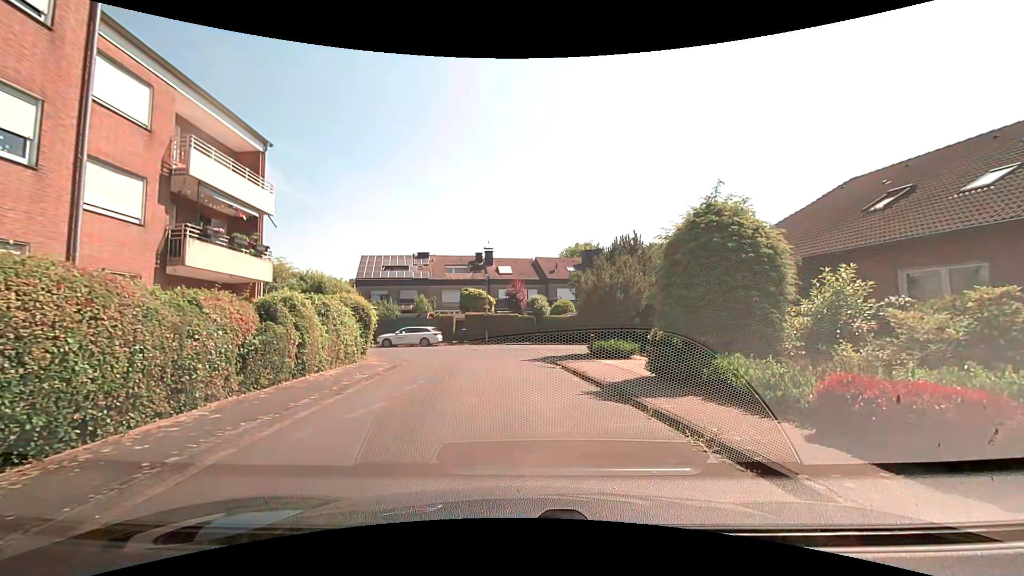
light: Day
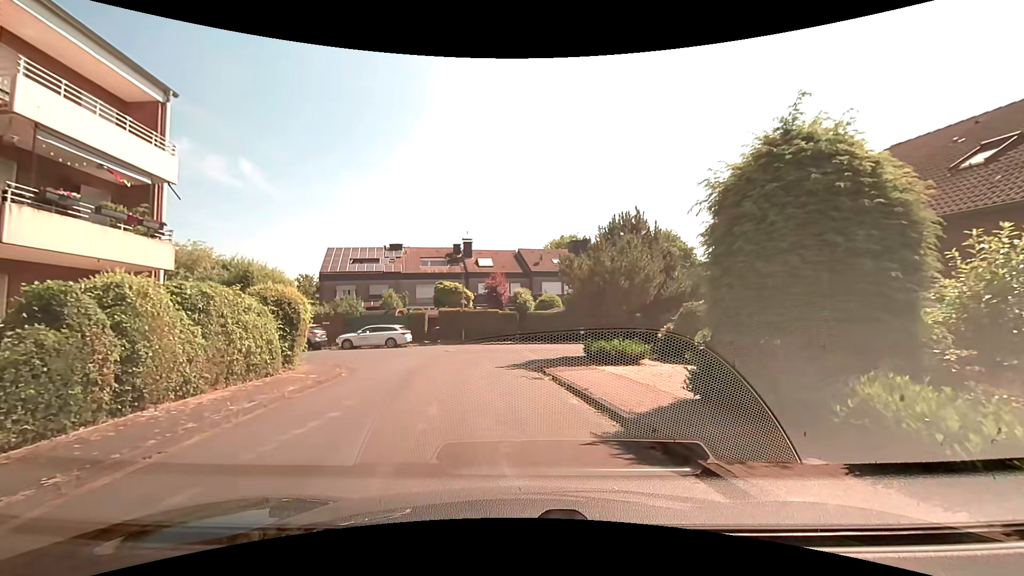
(0.0, +4.5) m; 0°
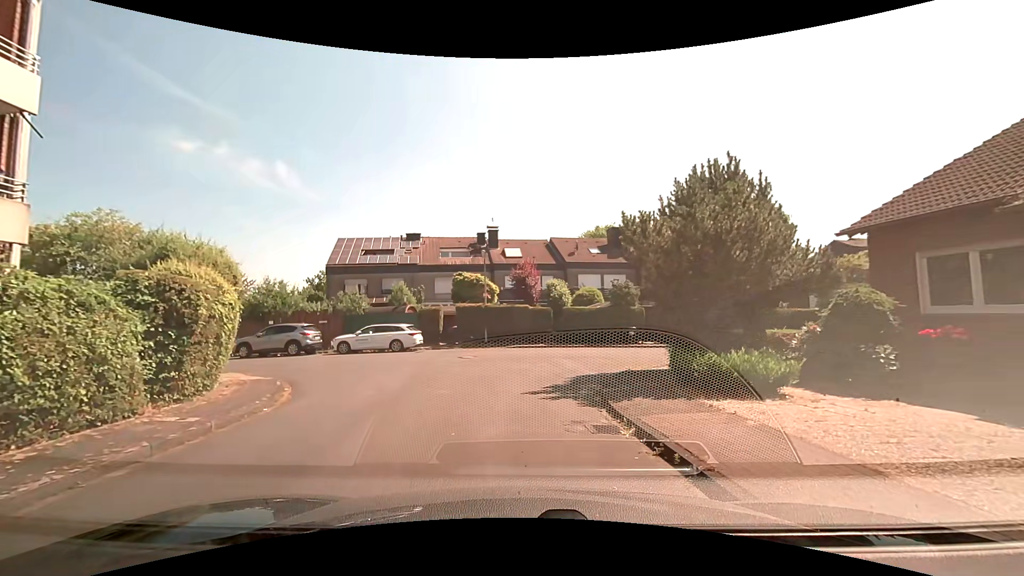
(-0.2, +6.2) m; -5°
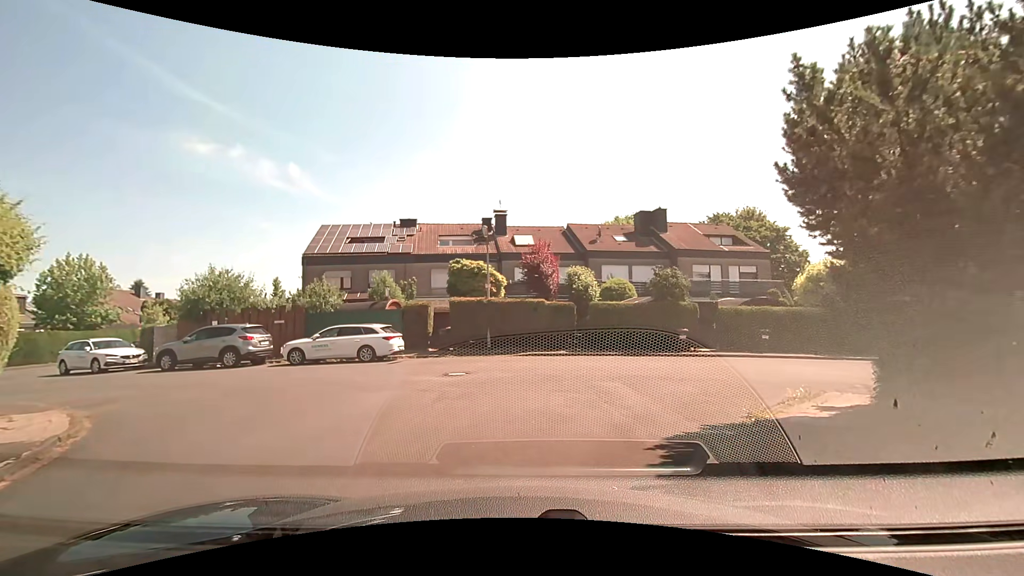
(+0.1, +6.7) m; -2°
